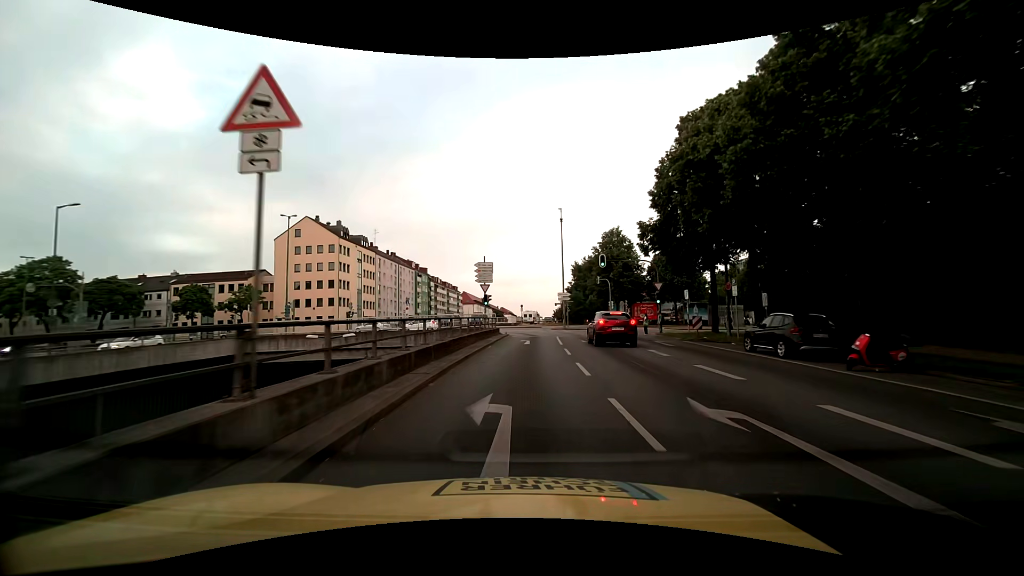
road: primary_link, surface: asphalt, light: Day
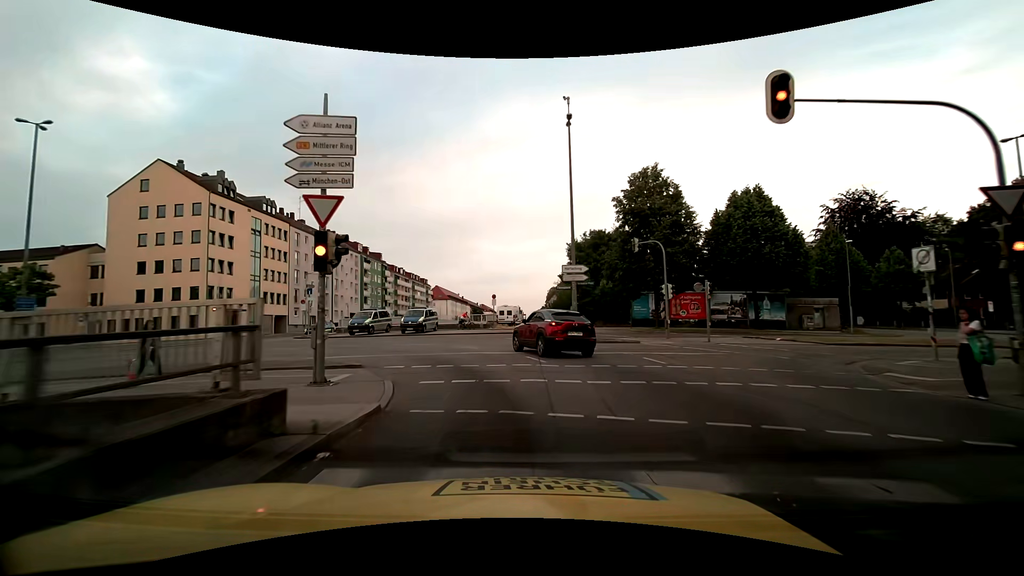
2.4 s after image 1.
(+0.9, +29.0) m; +3°
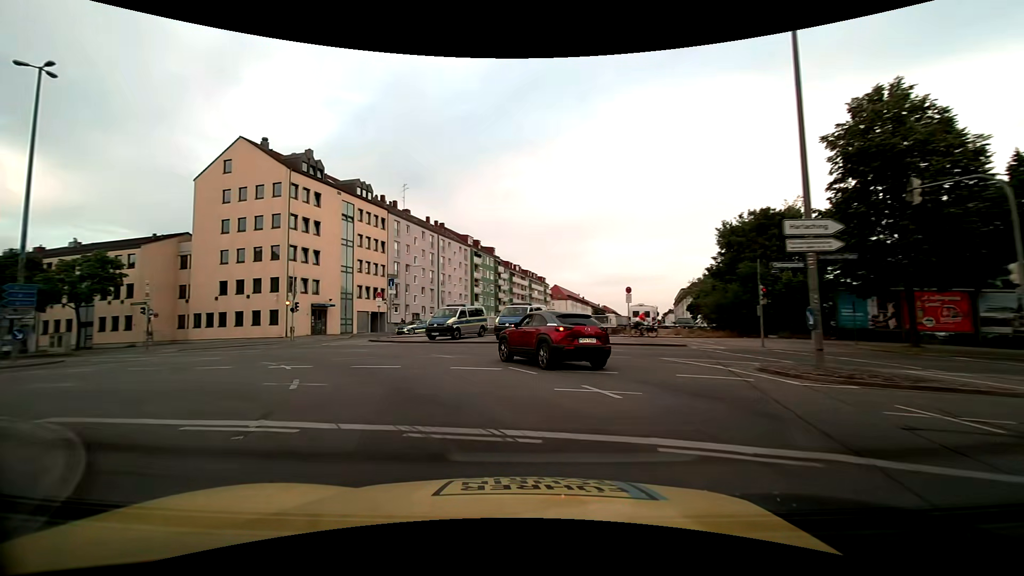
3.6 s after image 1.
(-1.0, +12.5) m; -13°
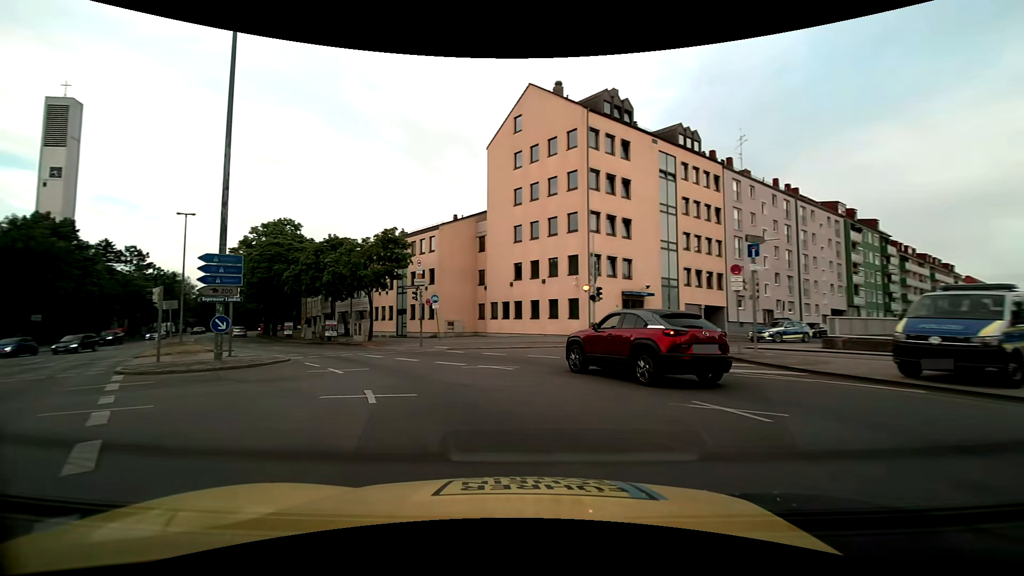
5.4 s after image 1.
(-4.8, +15.4) m; -35°
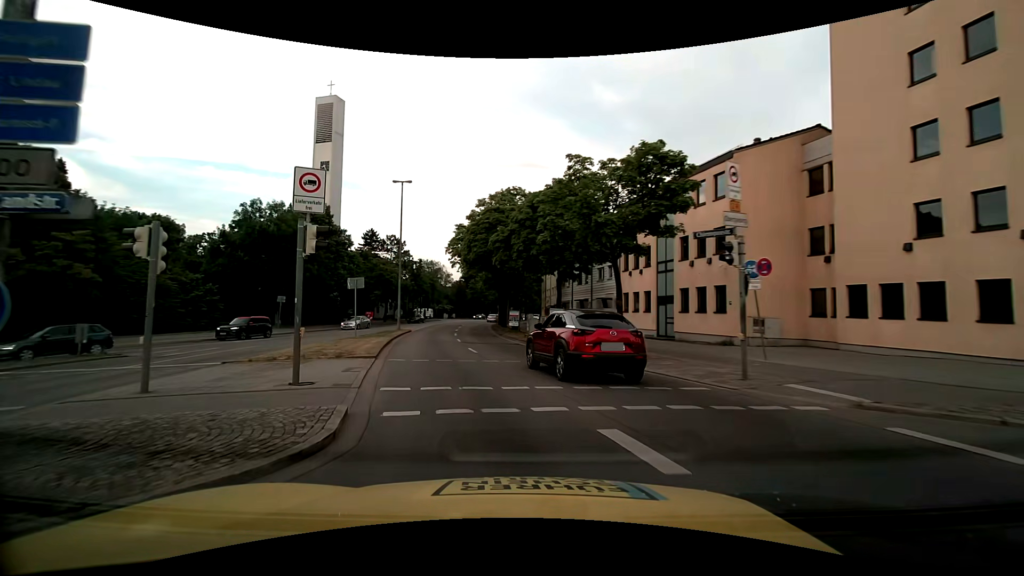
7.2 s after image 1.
(-4.2, +15.8) m; -28°
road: primary
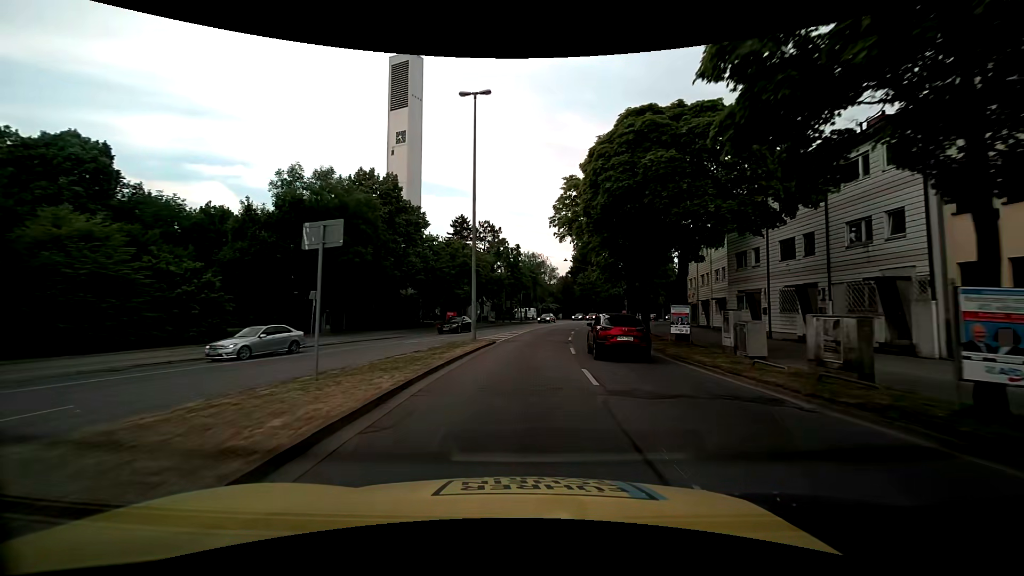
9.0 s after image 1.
(-2.8, +18.0) m; -14°
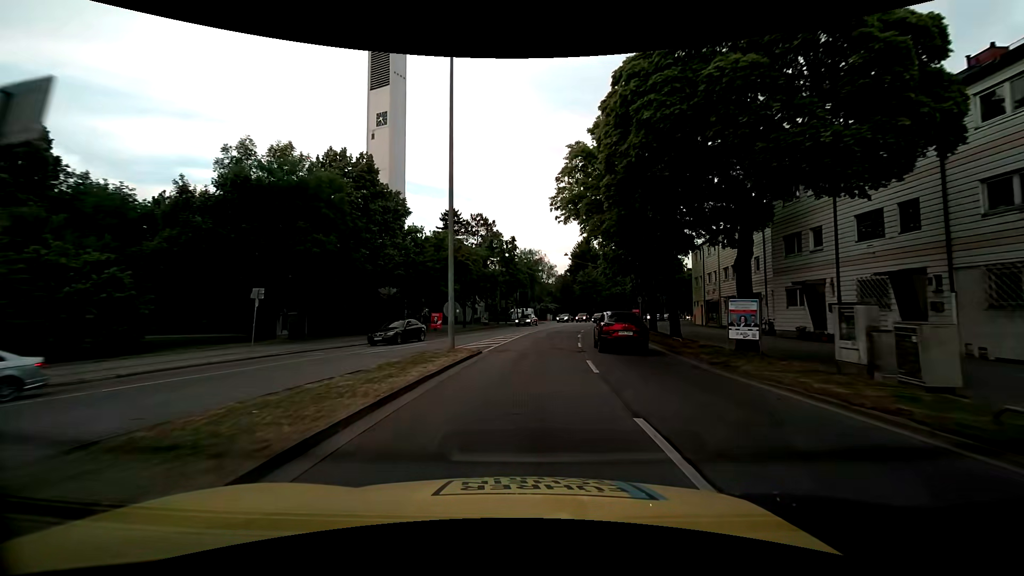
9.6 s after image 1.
(+0.1, +6.7) m; +1°
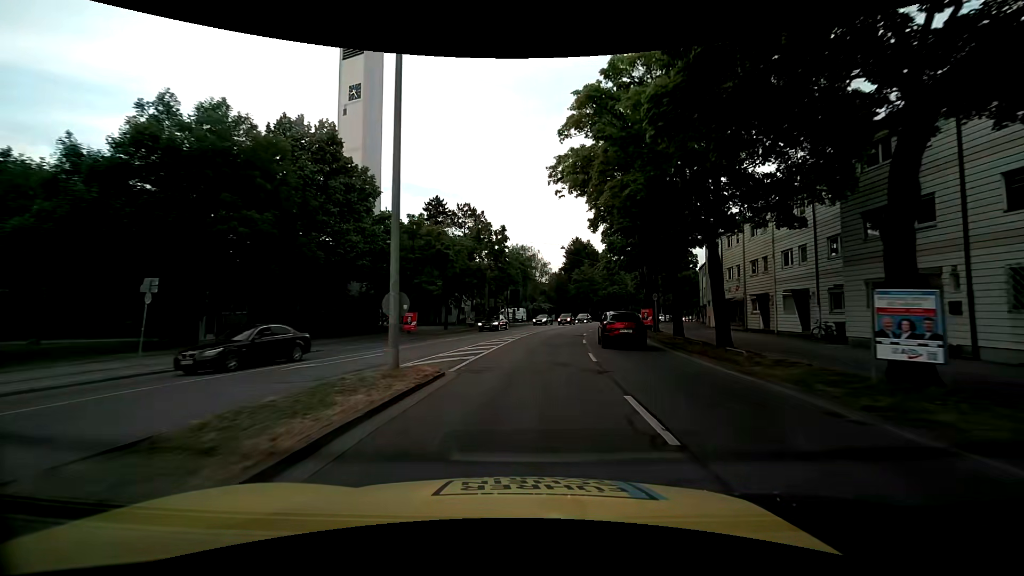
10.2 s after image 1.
(0.0, +6.9) m; +1°
(0, +10) (+1, +20) (+1, +30) (+3, +40) (+5, +50) (+7, +59) (+10, +69) (+13, +78) (+17, +88) (+21, +97) m
